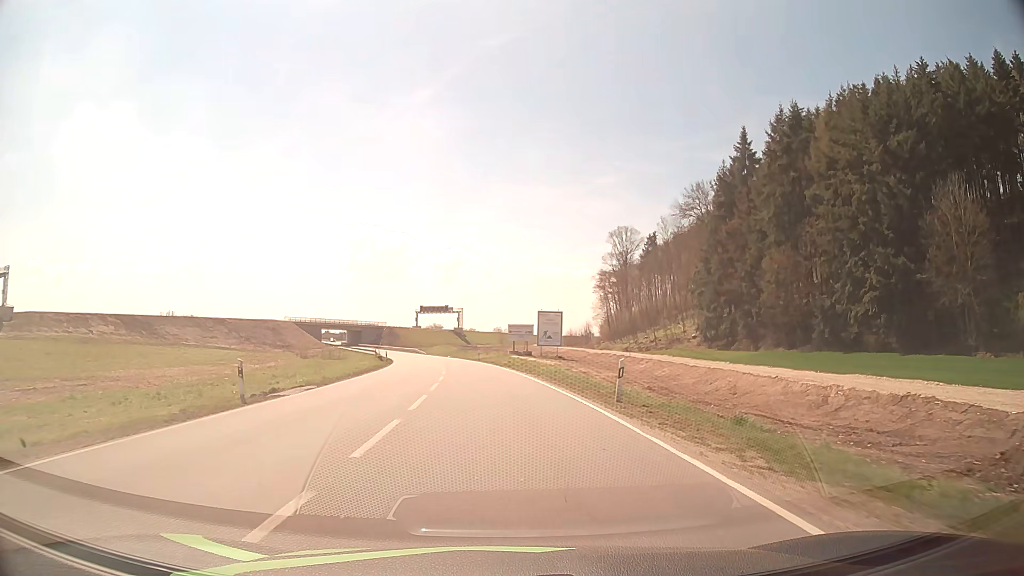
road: tertiary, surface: asphalt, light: Day
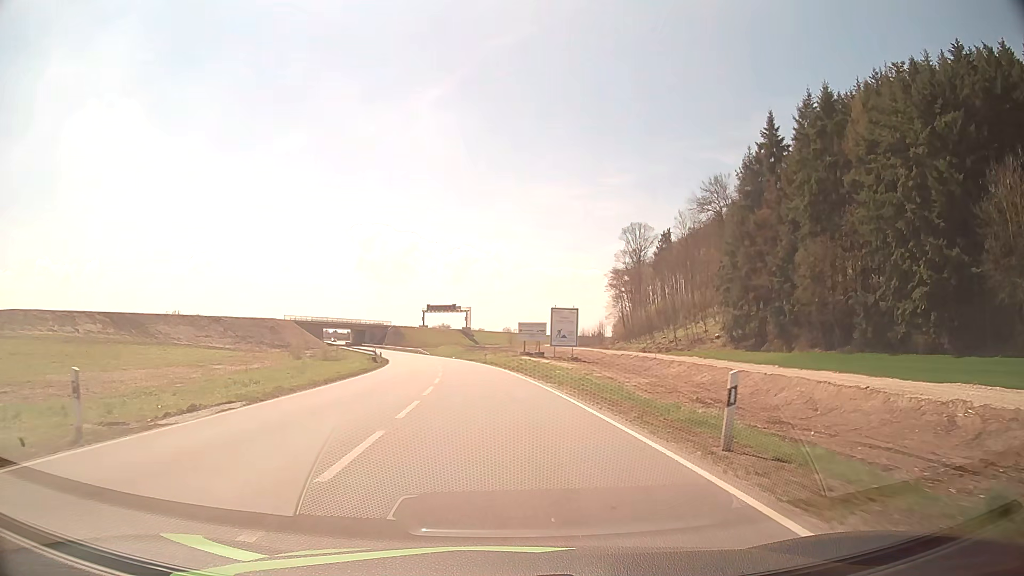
(0.0, +7.6) m; -1°
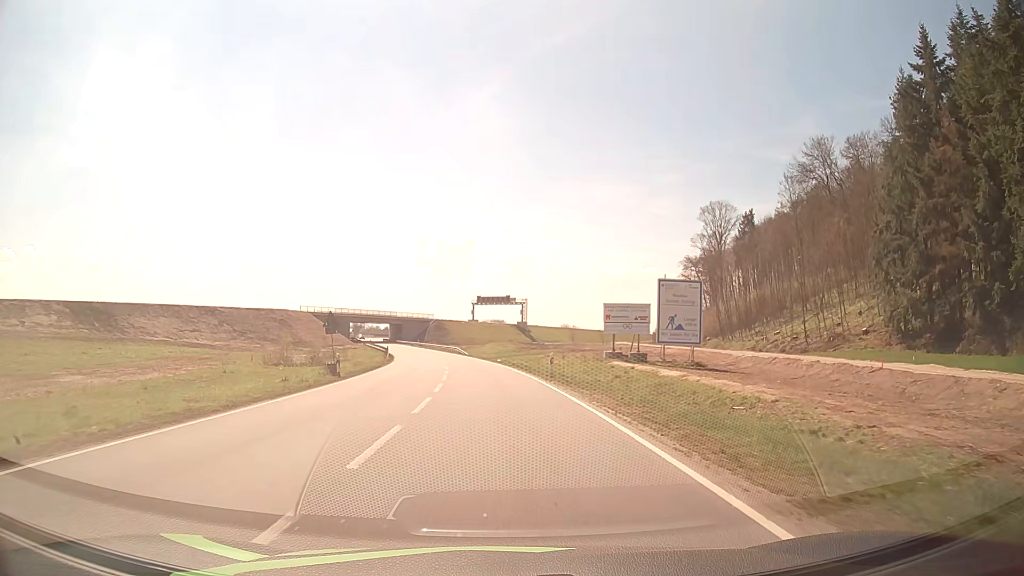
(-1.2, +29.8) m; -5°
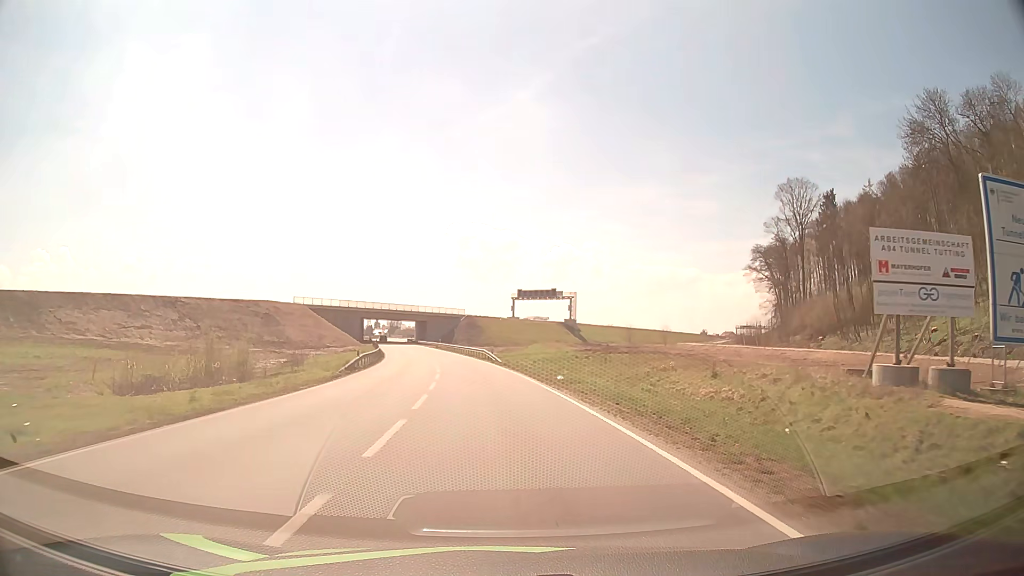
(-1.1, +29.7) m; -3°
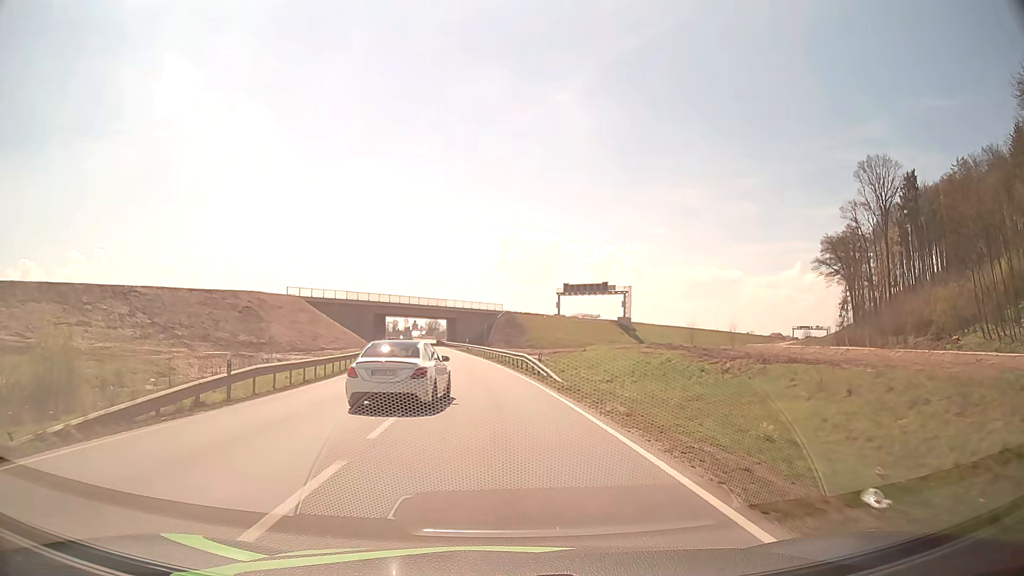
(-0.7, +22.9) m; -3°
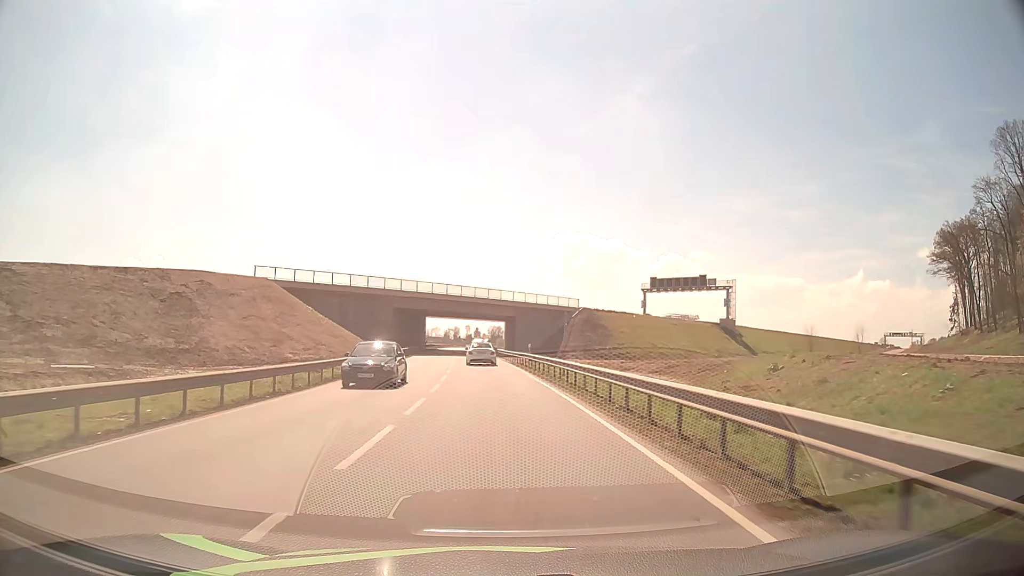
(-1.5, +32.0) m; -6°
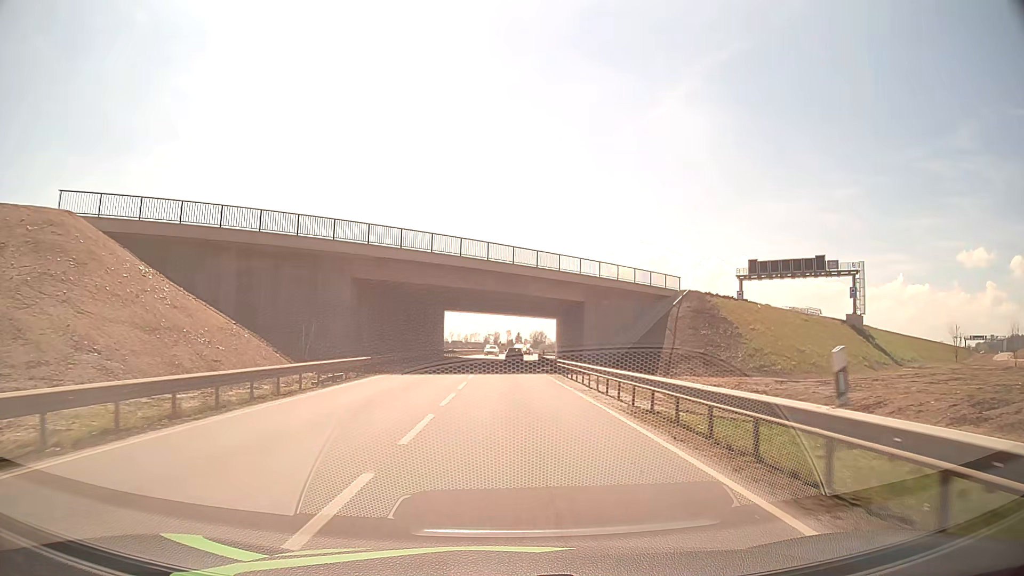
(-1.3, +34.1) m; -3°
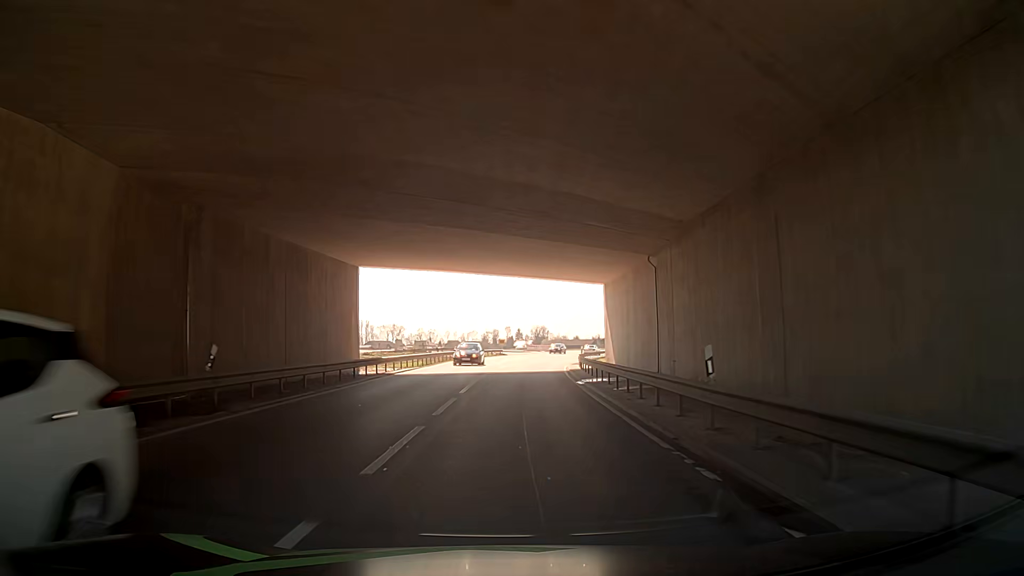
(+0.1, +44.6) m; +1°
(0, +10) (0, +20) (0, +30) (0, +40) (+1, +50) (+2, +60) (+4, +70) (+6, +80) (+8, +89) (+11, +99) m
